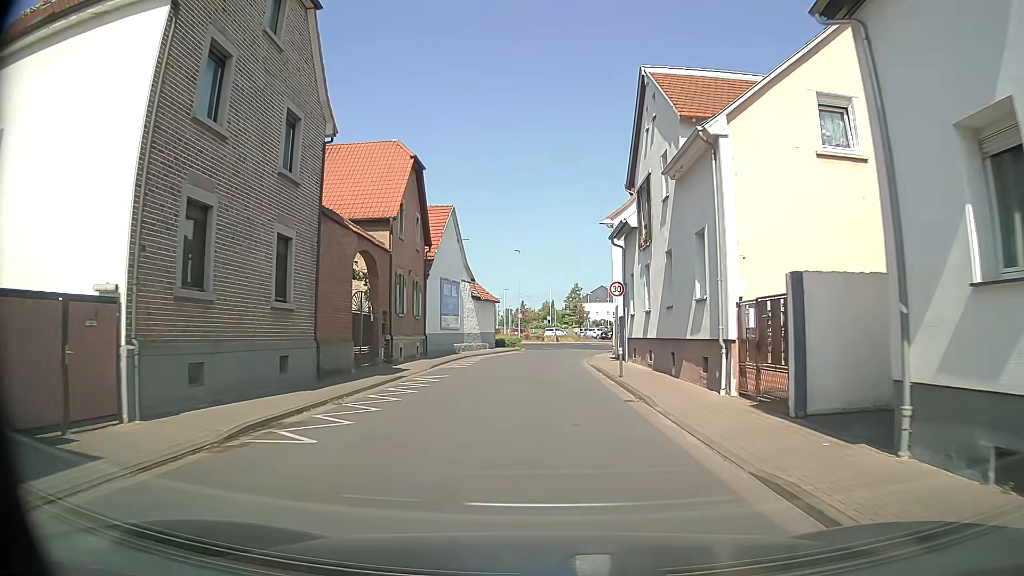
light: Day
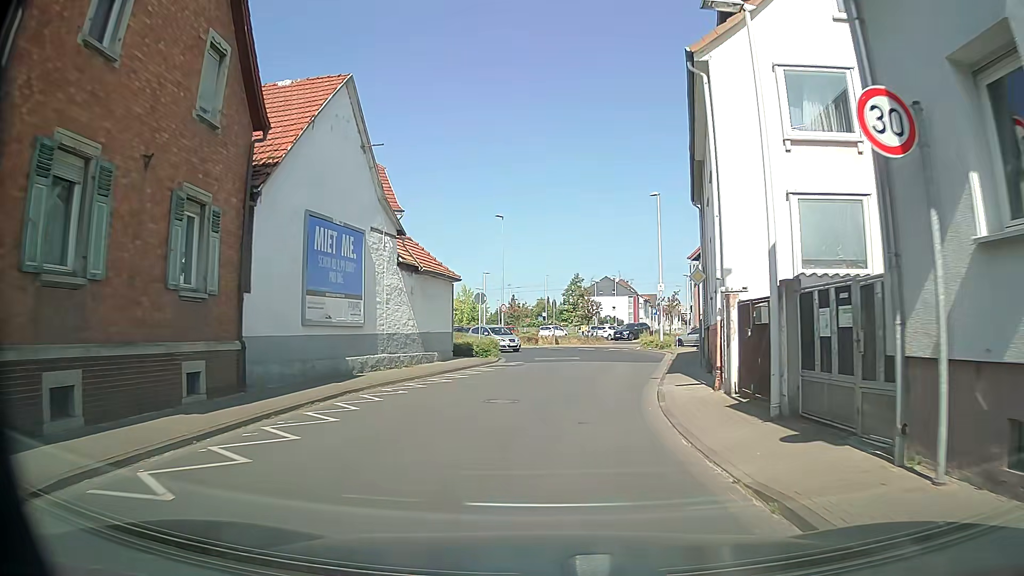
(+0.3, +21.3) m; +1°
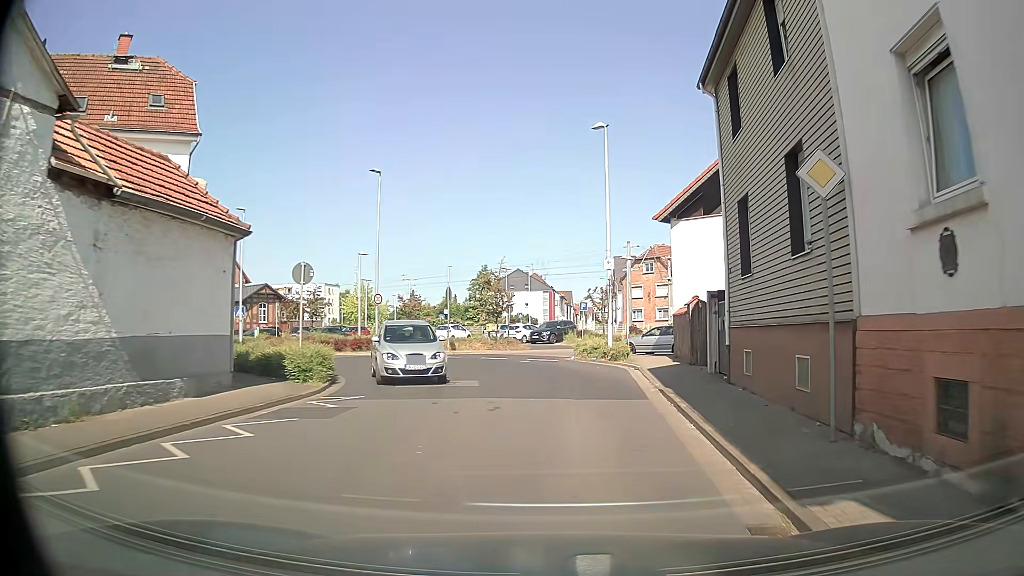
(+0.8, +14.6) m; +8°
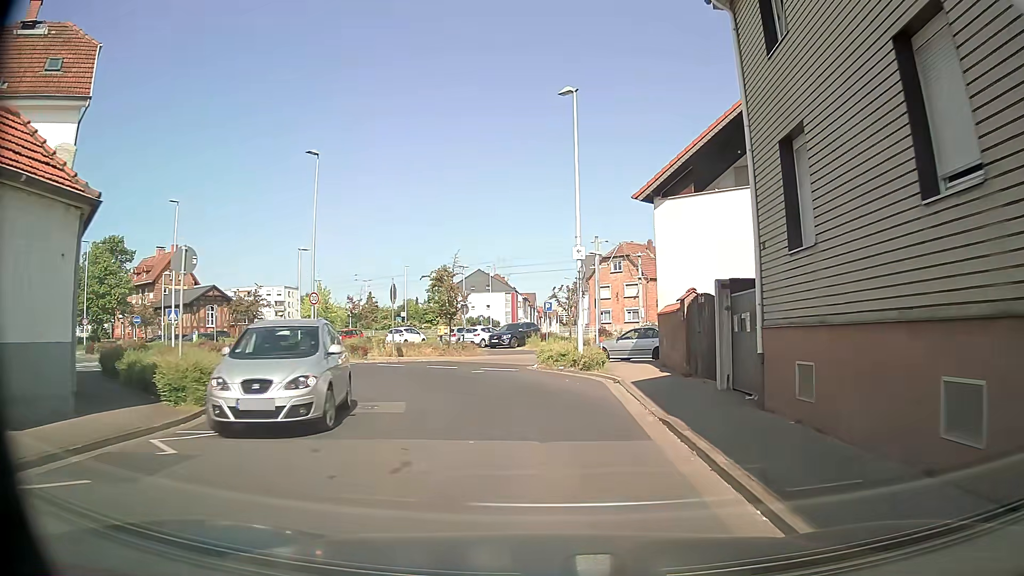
(+0.1, +4.6) m; +3°
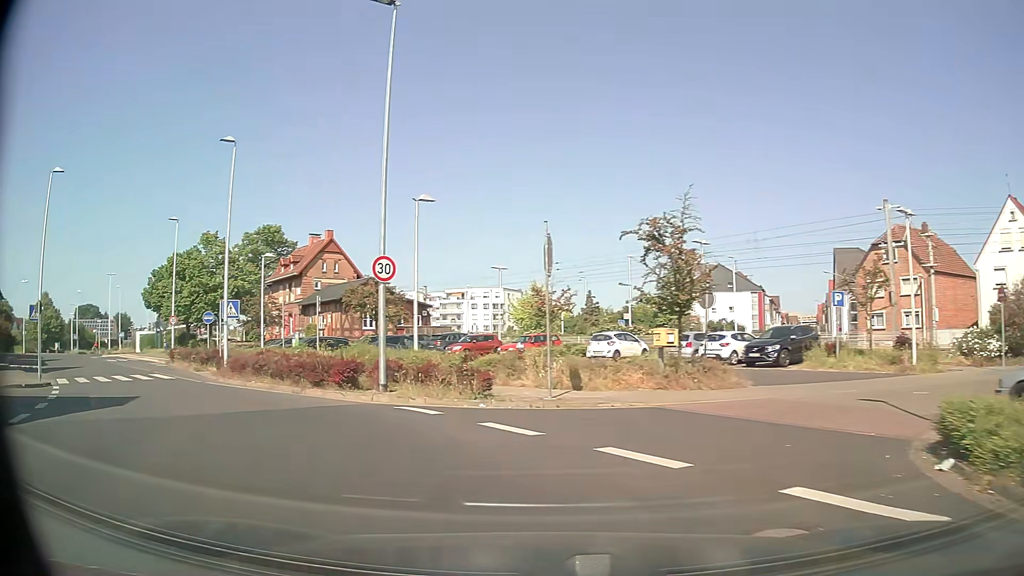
(-1.8, +16.9) m; -22°
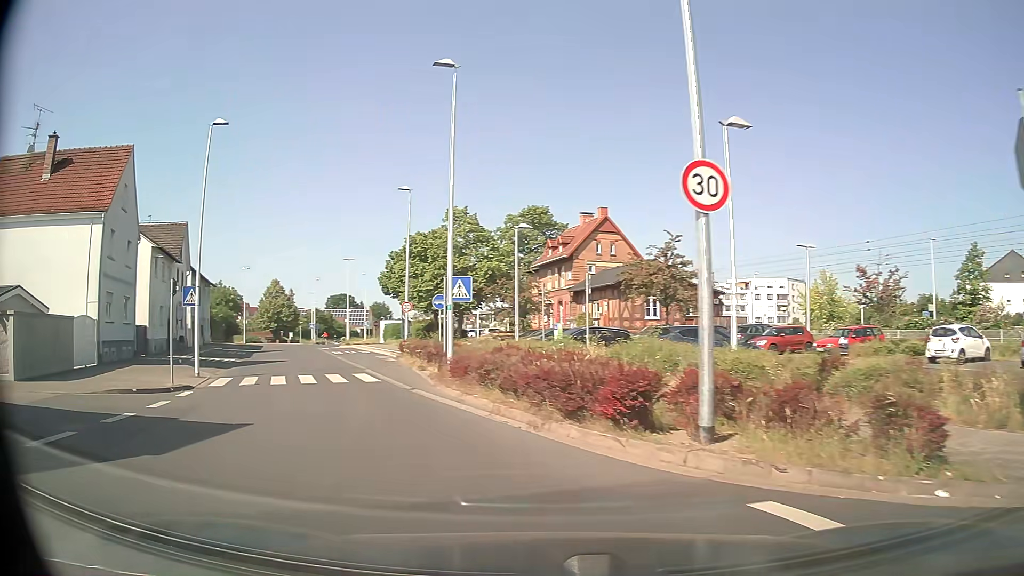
(-1.6, +7.8) m; -23°
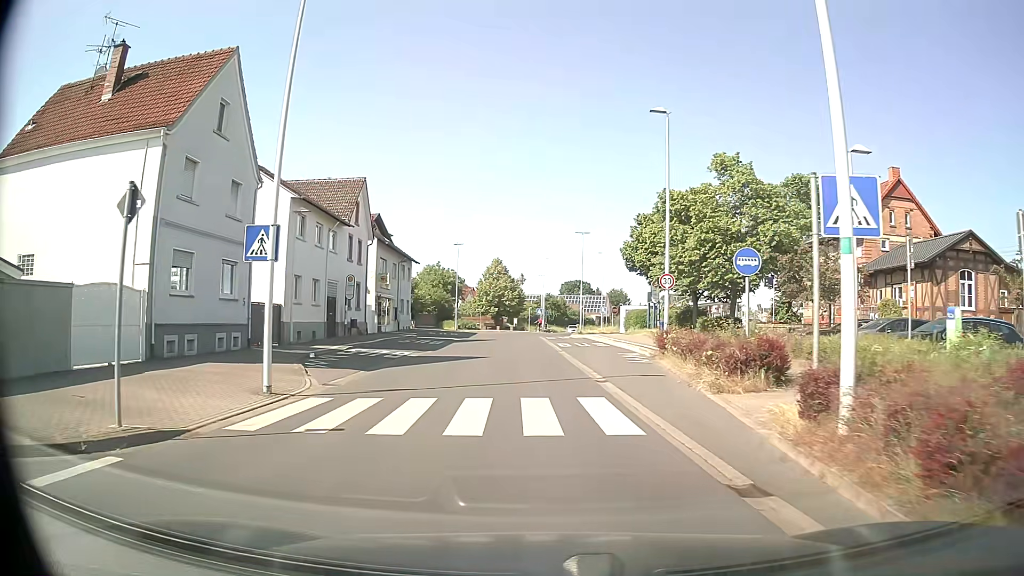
(-2.9, +12.5) m; -20°
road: tertiary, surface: asphalt
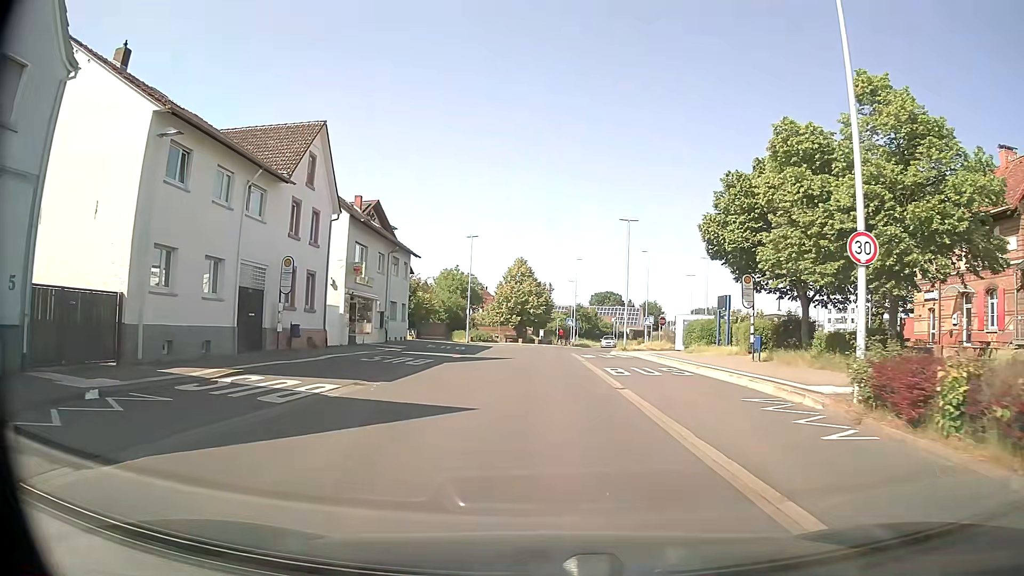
(-0.4, +14.6) m; -2°
(0, +10) (0, +20) (0, +30) (0, +40) (+1, +50) (+4, +60) (+7, +69) (+10, +79) (+11, +89) (+11, +99) m
